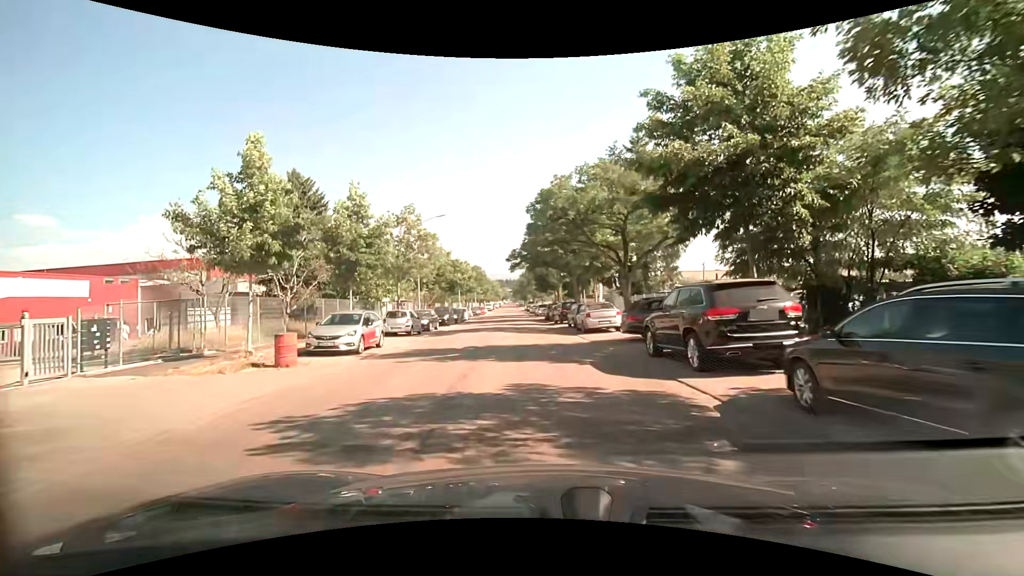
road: residential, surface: asphalt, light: Day
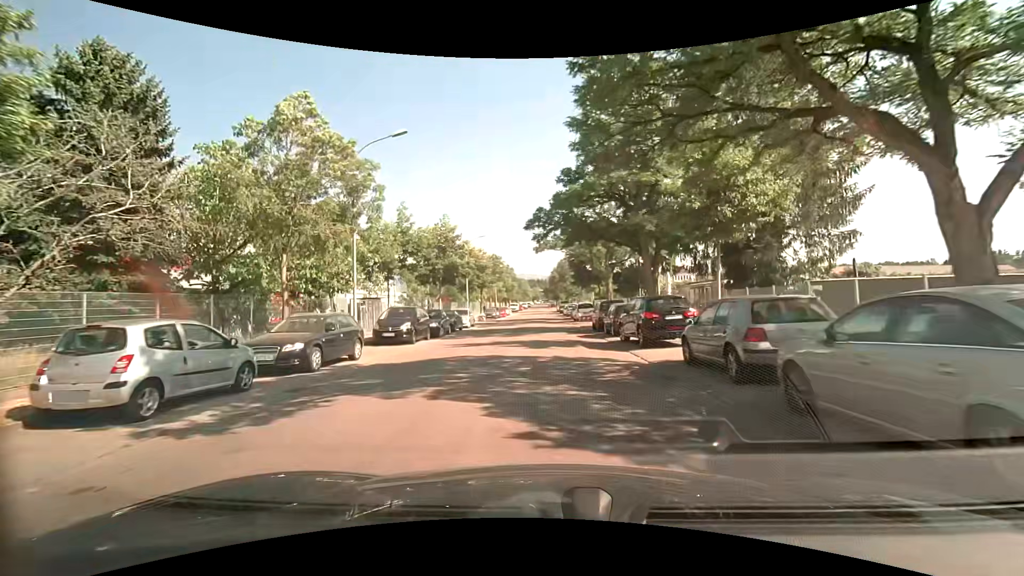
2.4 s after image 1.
(-0.7, +20.4) m; -4°
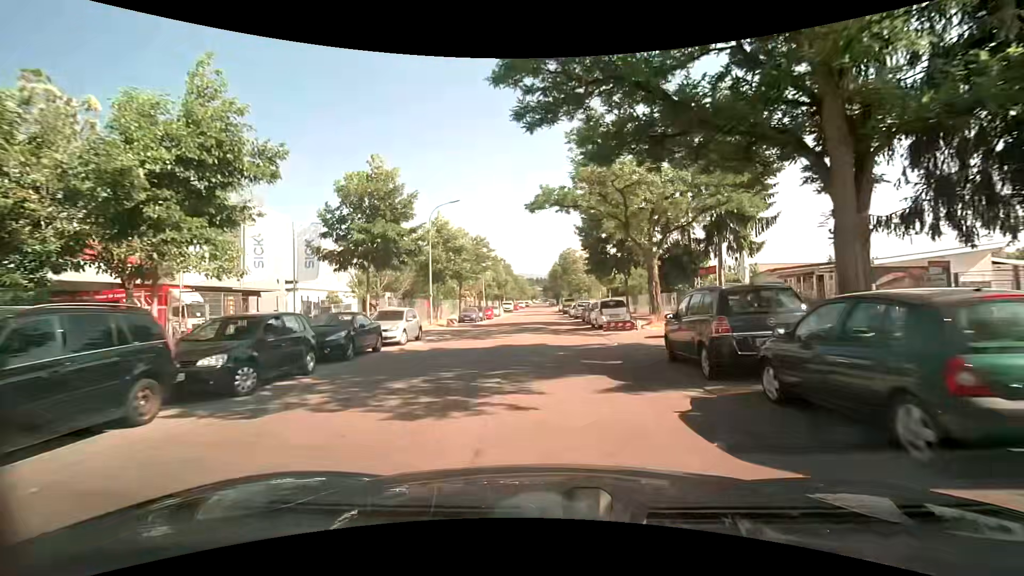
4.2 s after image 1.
(0.0, +17.4) m; 0°
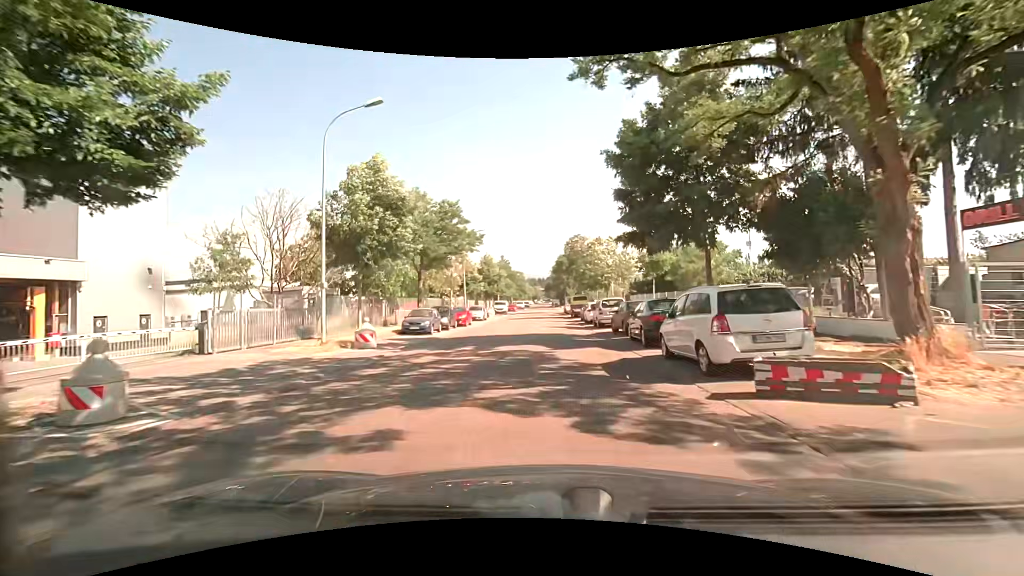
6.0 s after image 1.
(+0.1, +17.8) m; 0°
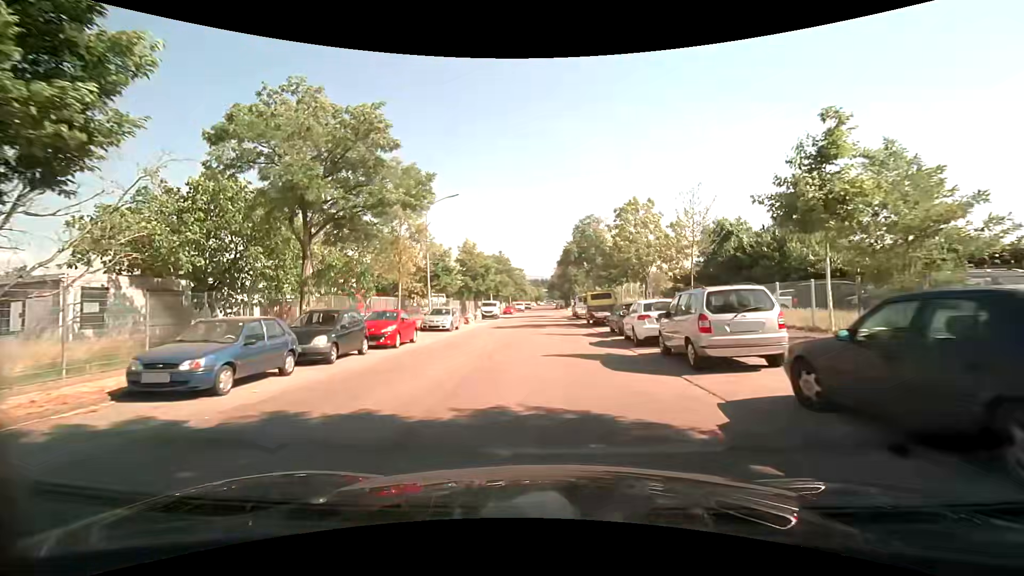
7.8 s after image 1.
(+0.1, +17.0) m; 0°
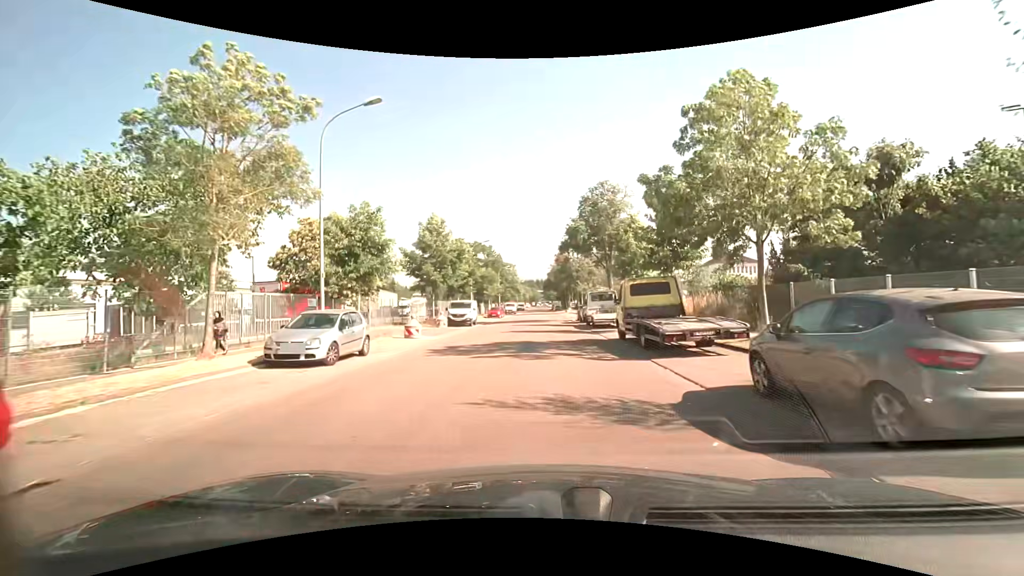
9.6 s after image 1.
(0.0, +16.4) m; +2°
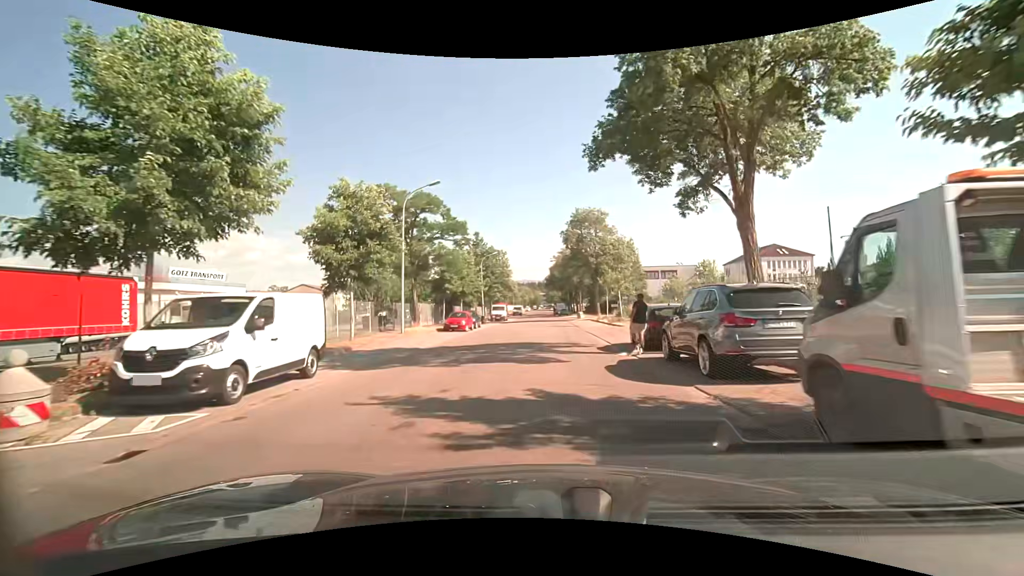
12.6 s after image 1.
(-0.4, +28.7) m; -2°
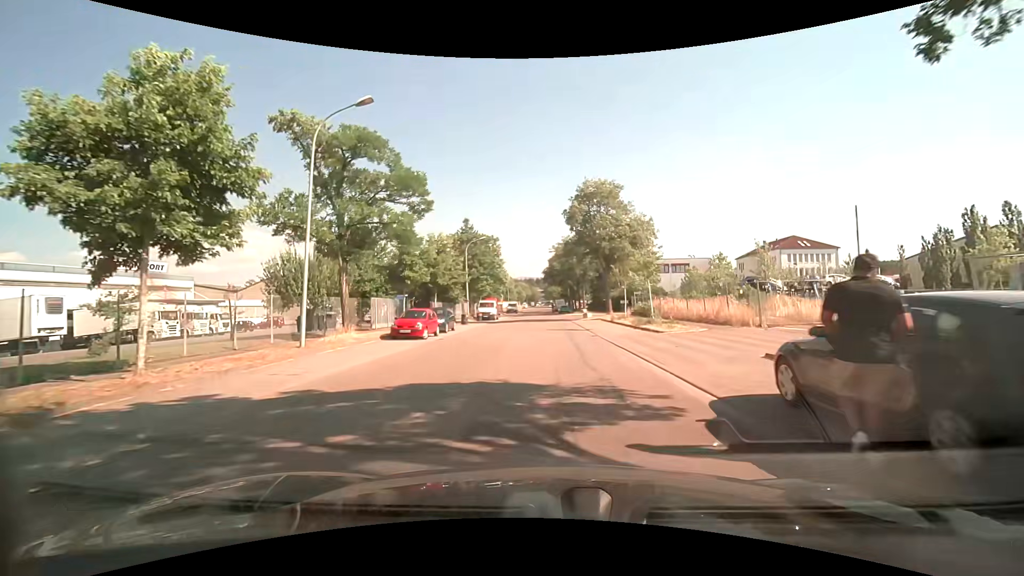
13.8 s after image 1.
(+0.1, +11.7) m; 0°
(0, +10) (0, +20) (+1, +30) (+1, +40) (+1, +50) (+1, +60) (+1, +70) (+1, +80) (+1, +90) (+1, +100) m
